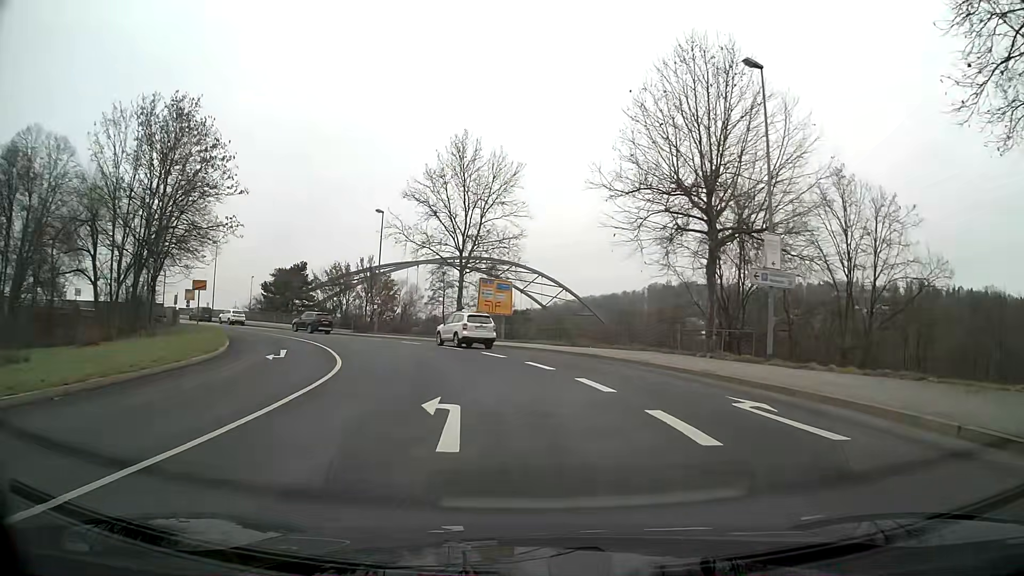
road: primary_link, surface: asphalt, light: Day
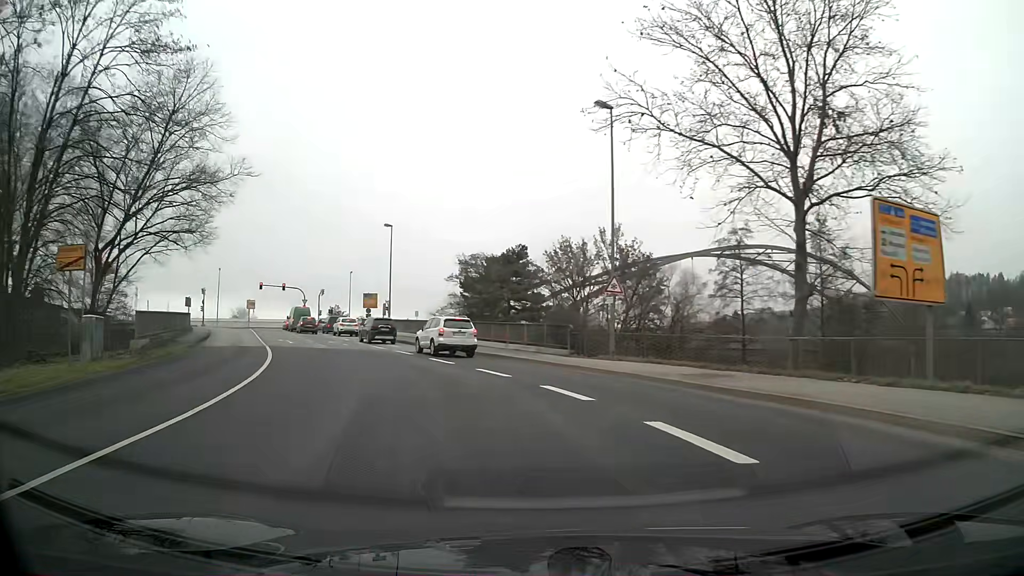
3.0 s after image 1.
(-5.2, +29.0) m; -24°
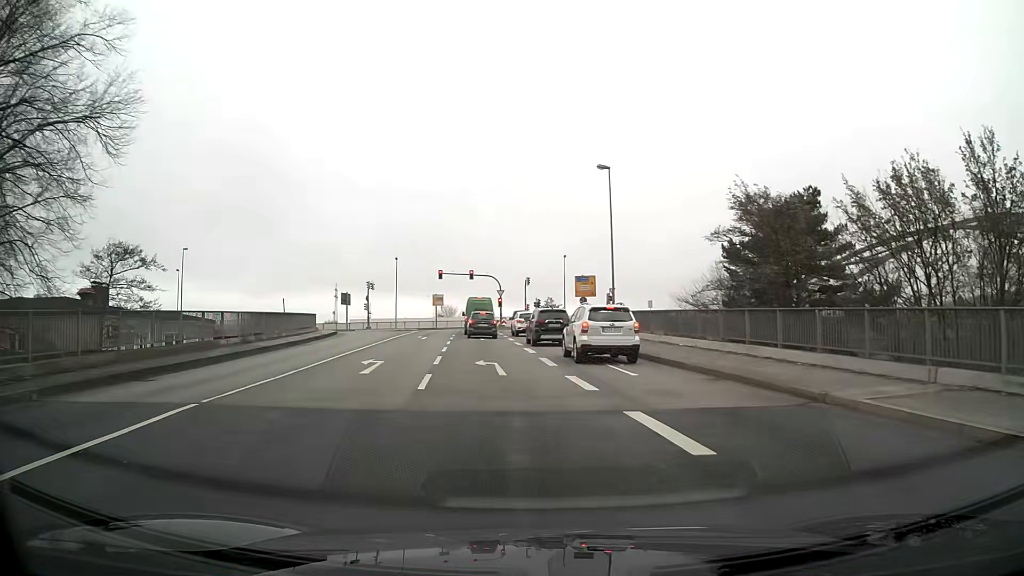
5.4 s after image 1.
(-3.9, +22.3) m; -18°
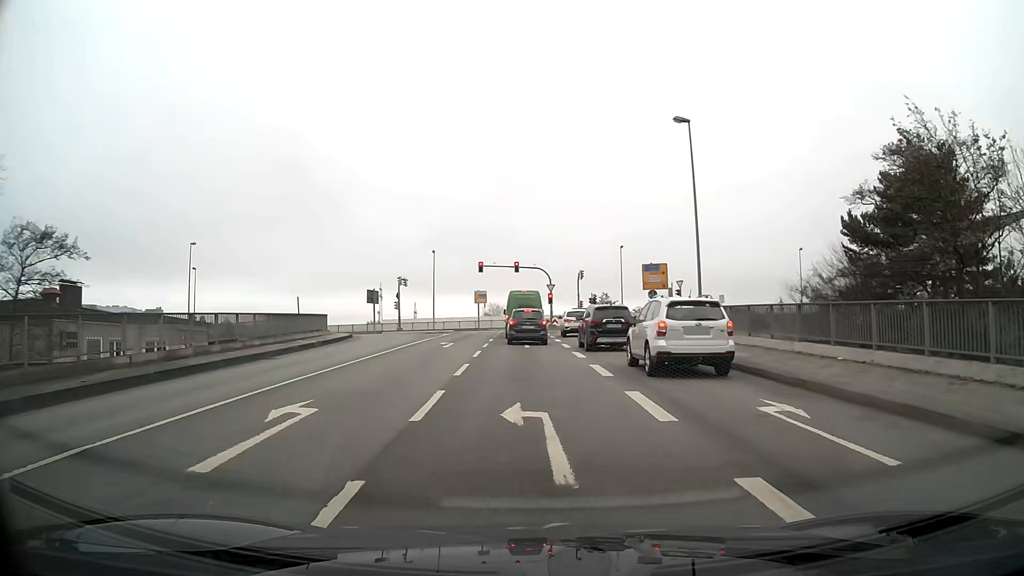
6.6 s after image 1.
(-0.3, +9.7) m; -3°
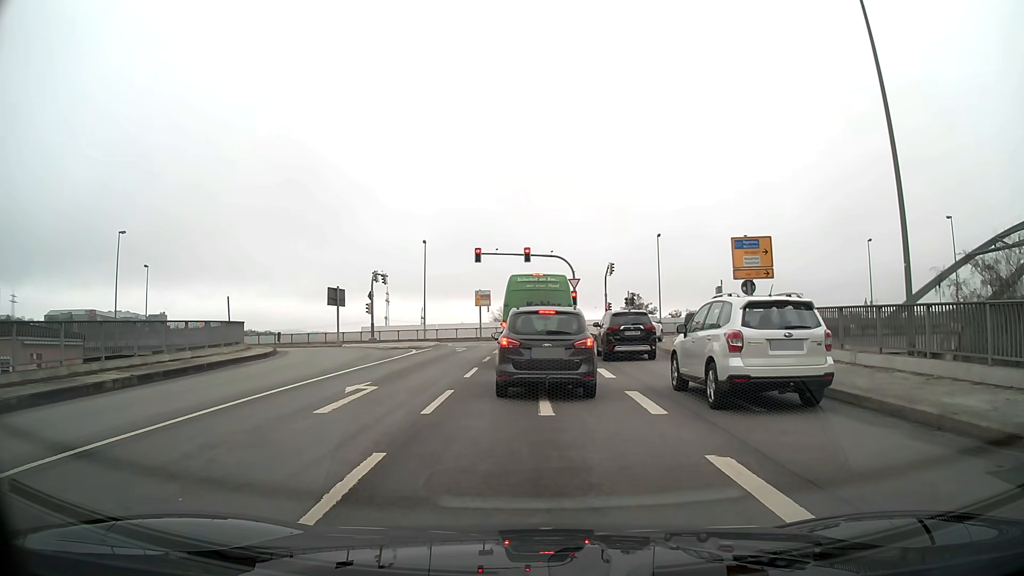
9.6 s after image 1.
(-0.1, +16.6) m; -1°
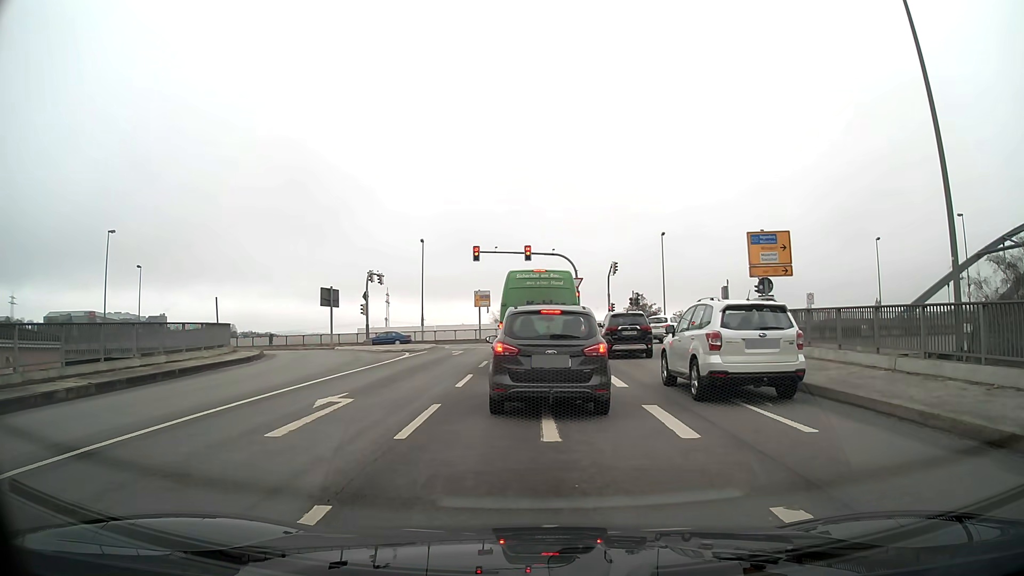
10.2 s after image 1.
(0.0, +1.8) m; 0°
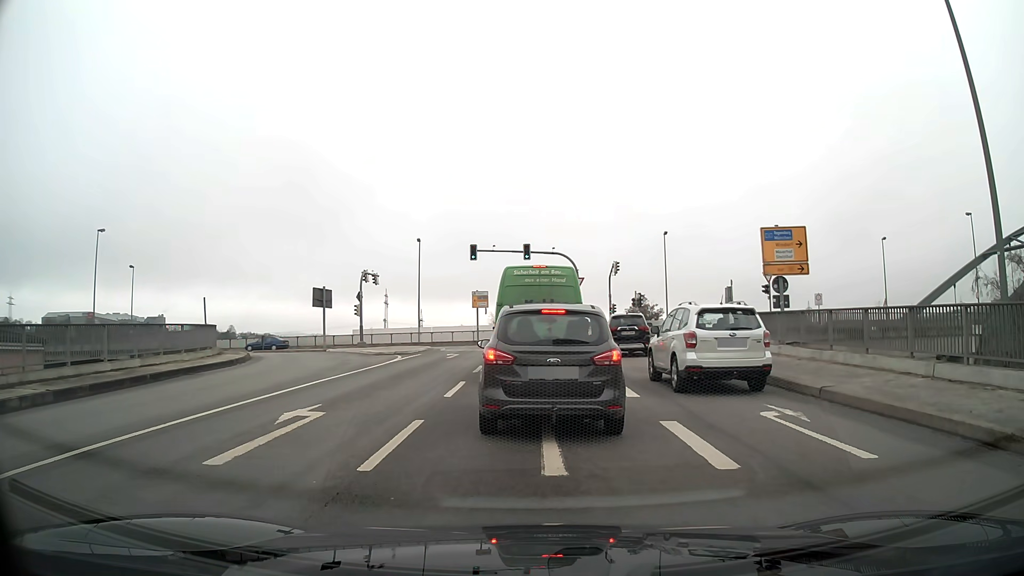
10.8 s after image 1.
(0.0, +1.5) m; 0°
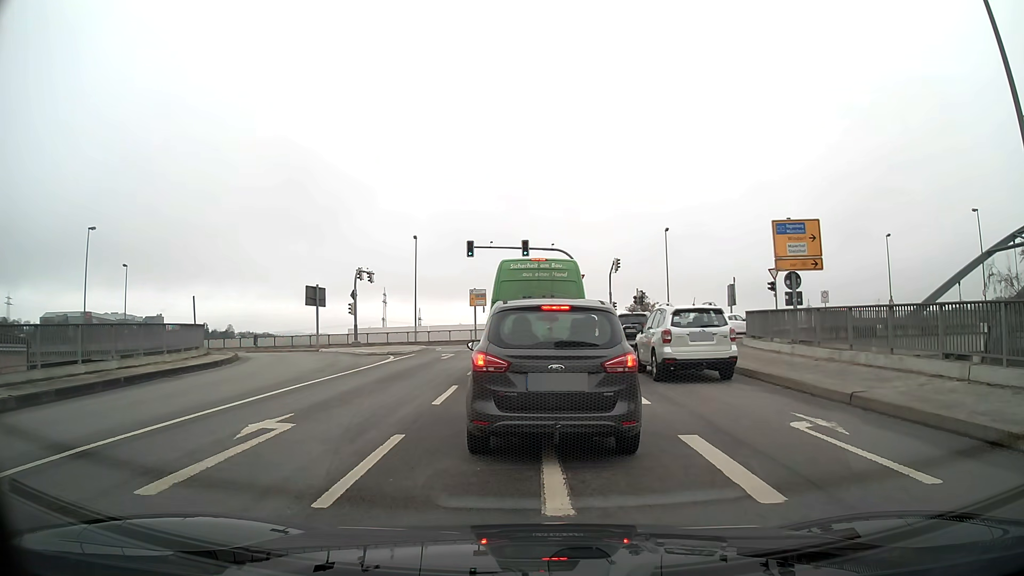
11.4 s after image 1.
(0.0, +1.2) m; 0°
(0, +10) (0, +20) (0, +30) (0, +40) (-2, +50) (-8, +57) (-18, +59) (-28, +60) (-38, +61) (-48, +62) m
